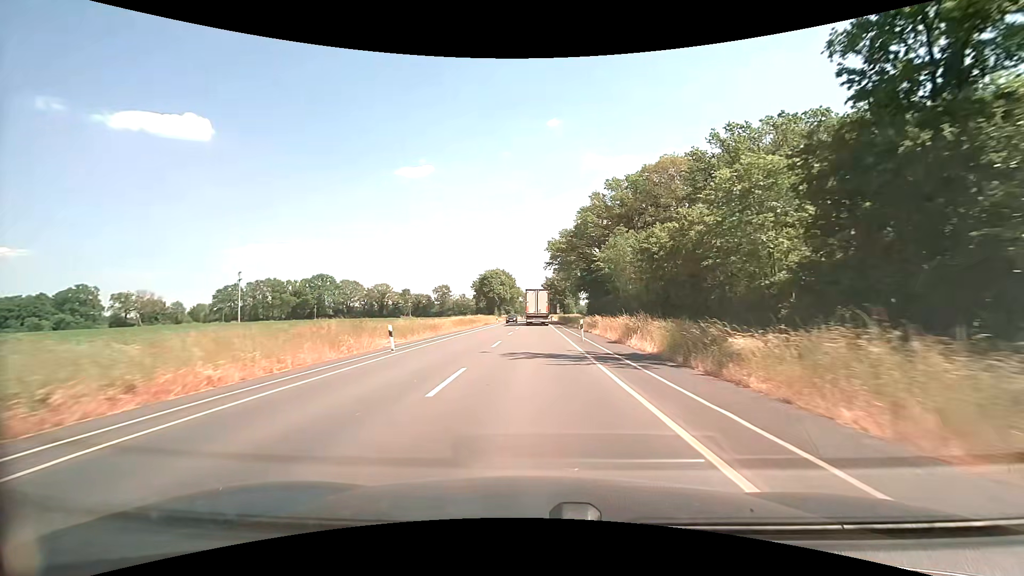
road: secondary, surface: asphalt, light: Day
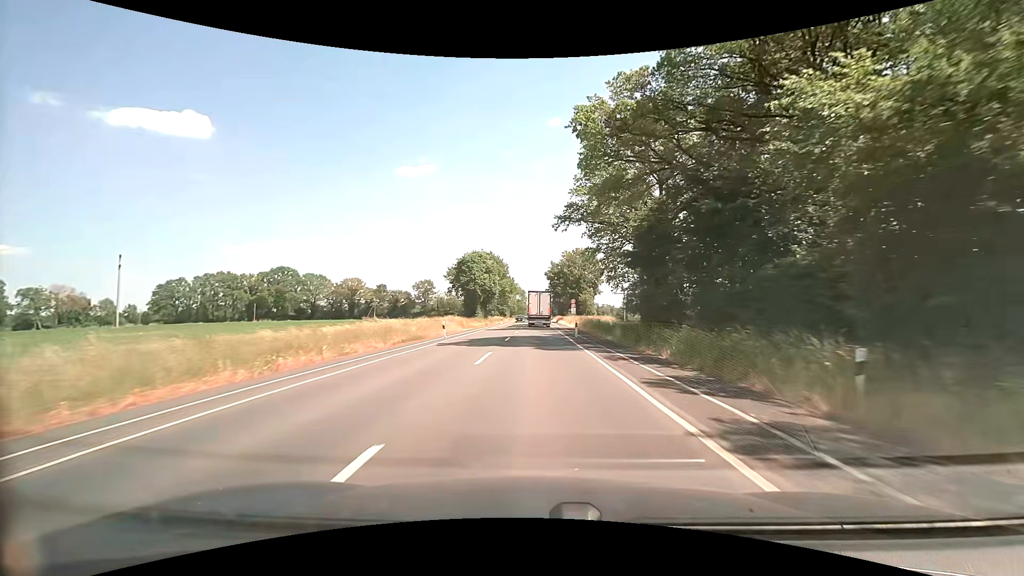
(0.0, +43.7) m; 0°
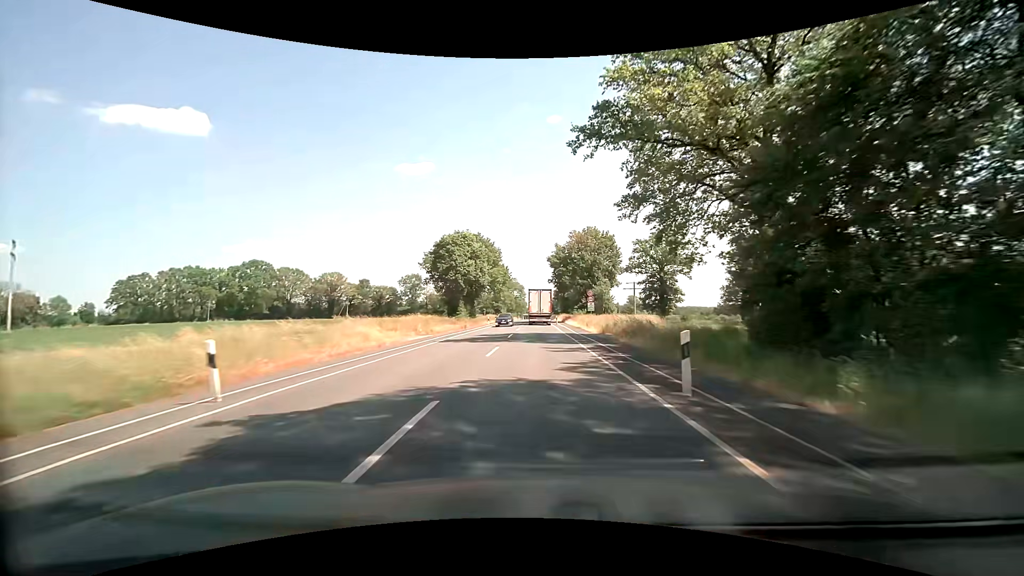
(0.0, +22.0) m; 0°
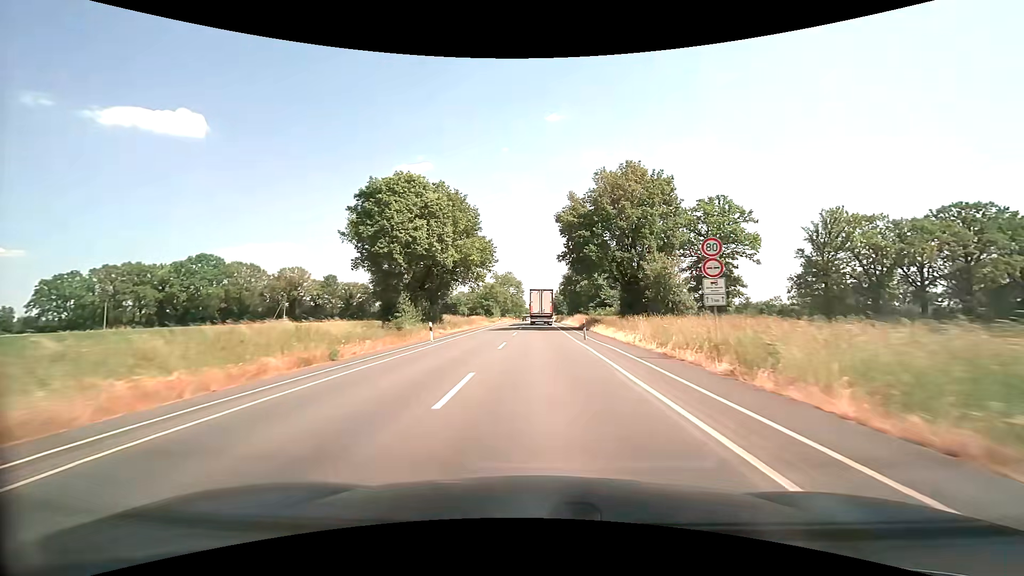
(0.0, +32.5) m; 0°
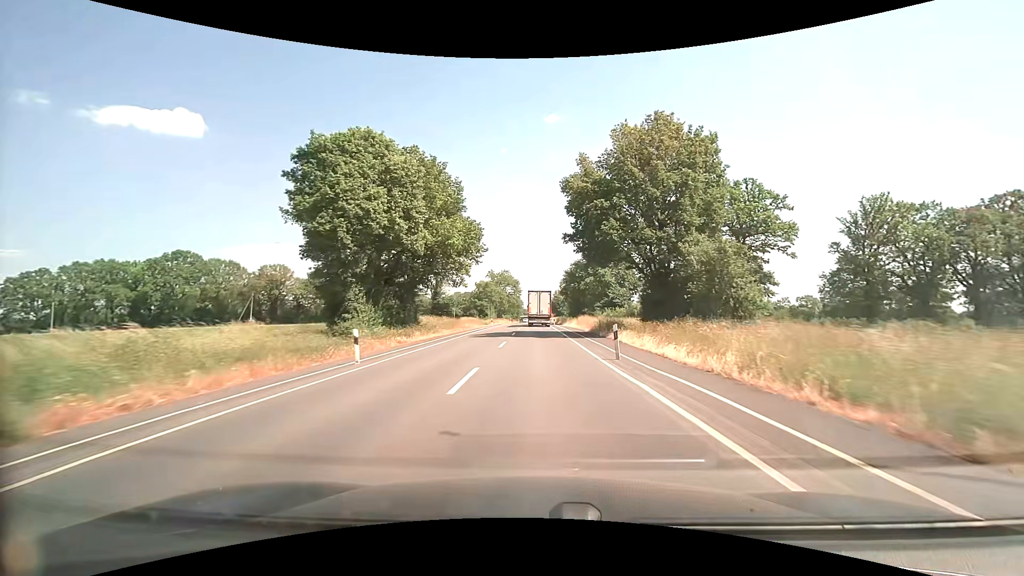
(0.0, +10.7) m; 0°
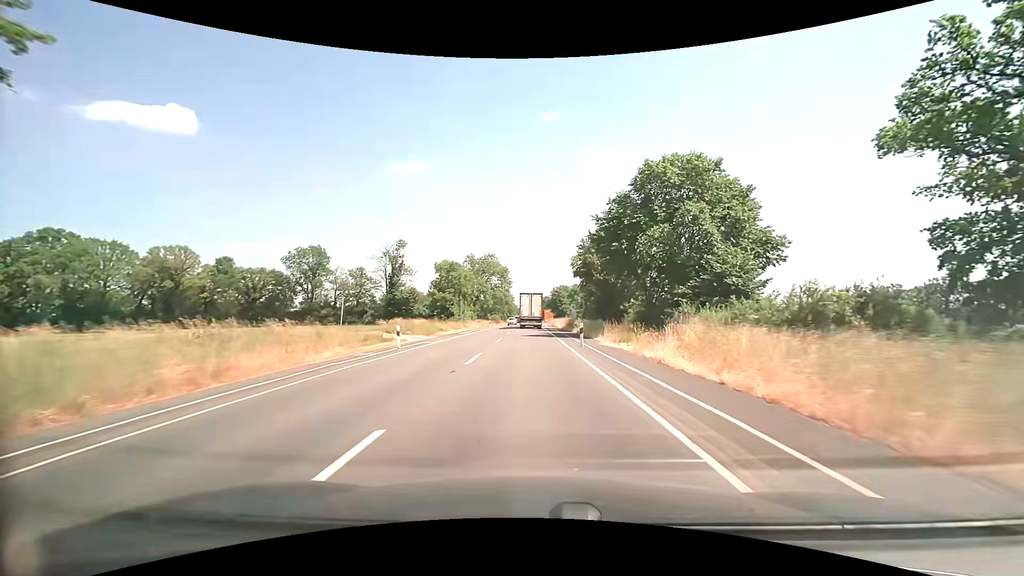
(+0.4, +43.0) m; +1°
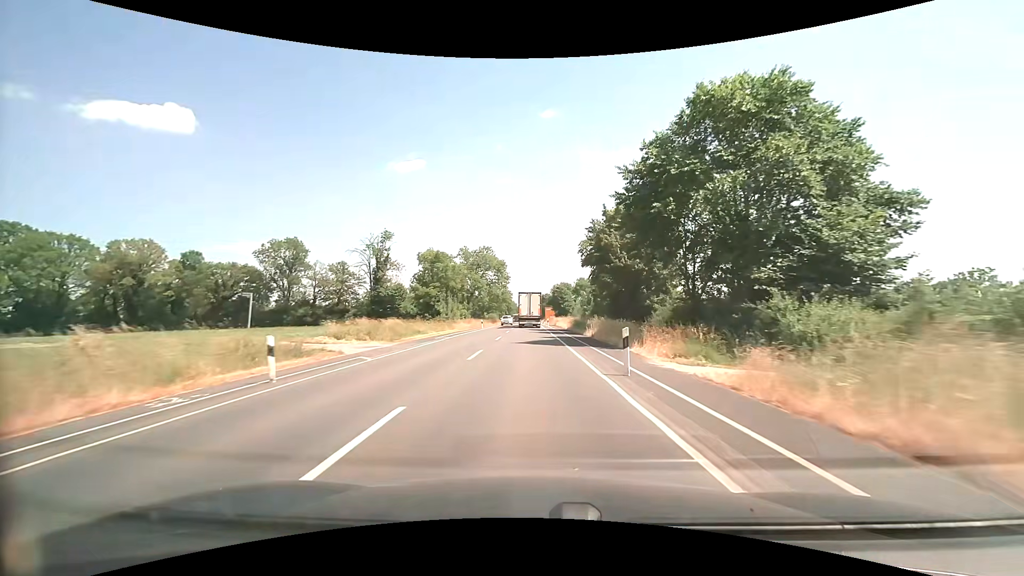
(0.0, +10.7) m; 0°
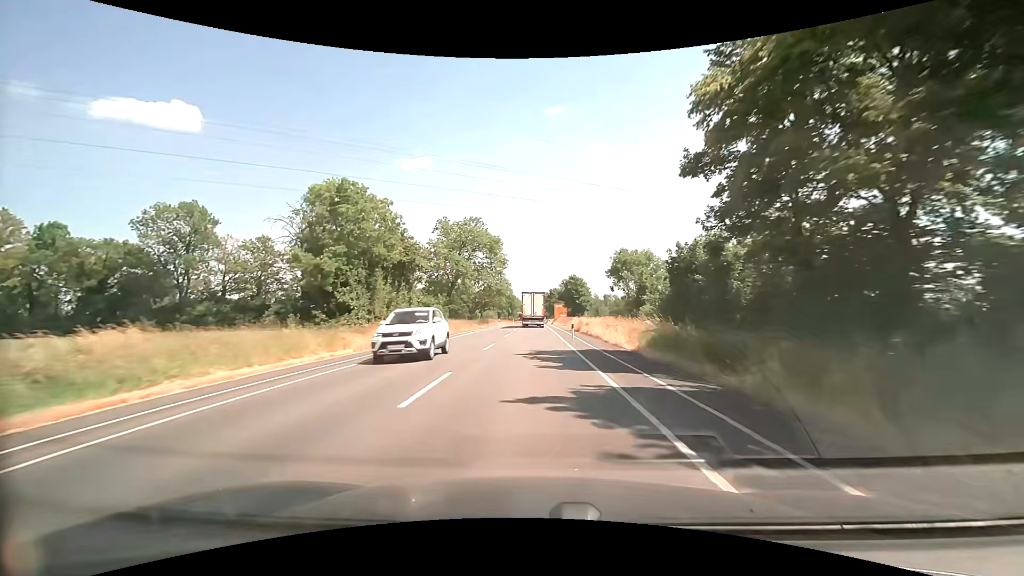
(-0.3, +32.1) m; -1°
(0, +10) (0, +20) (0, +30) (0, +40) (0, +50) (0, +60) (0, +70) (0, +80) (0, +90) (0, +100) m
